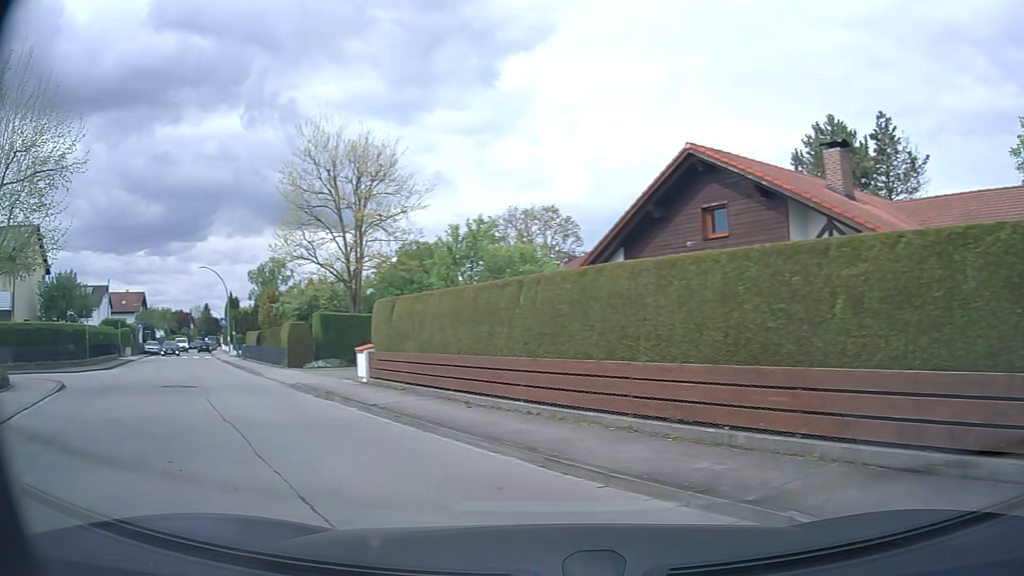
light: Day
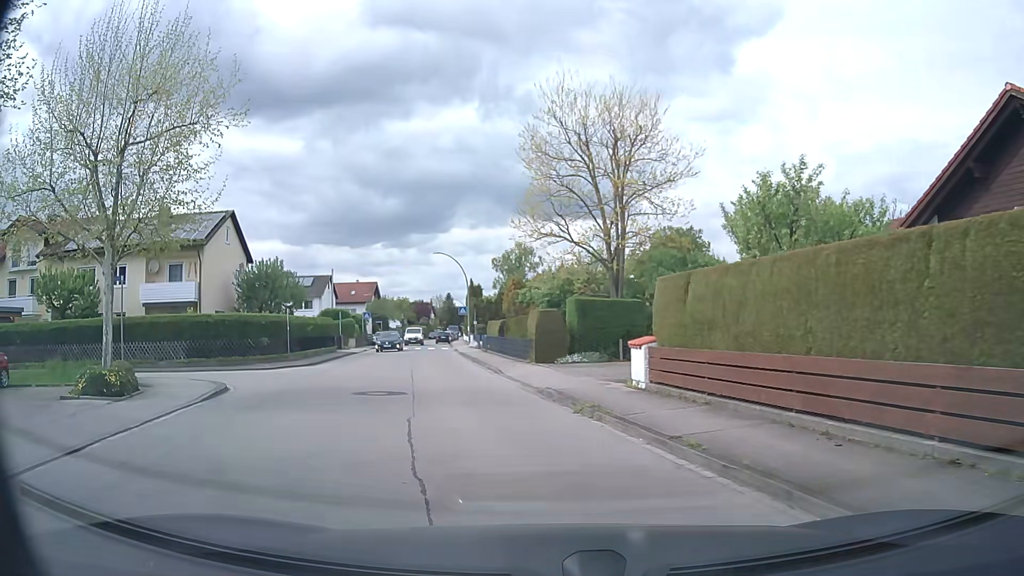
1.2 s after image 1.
(-1.2, +4.7) m; -23°
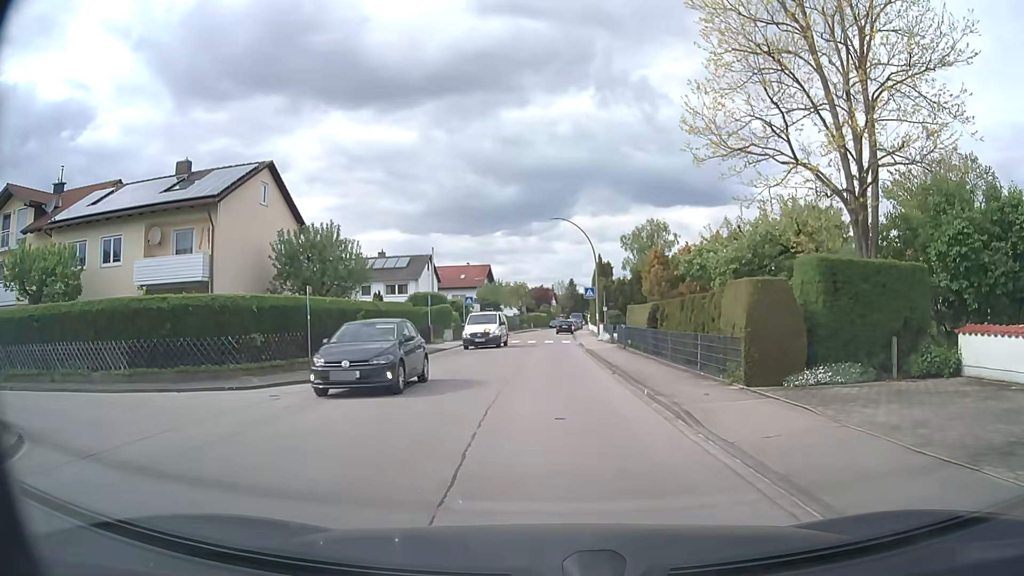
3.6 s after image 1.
(-1.4, +12.3) m; -10°
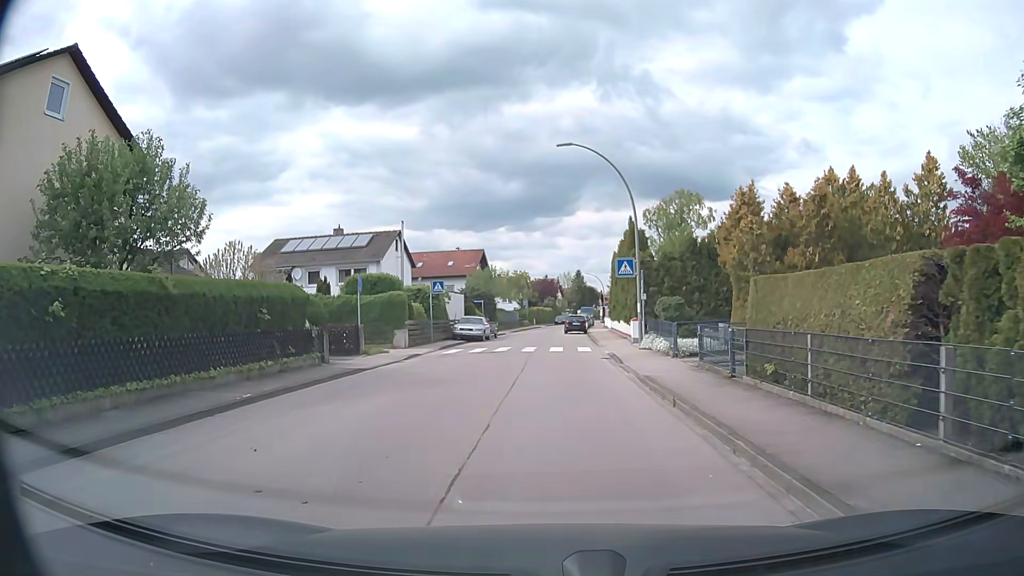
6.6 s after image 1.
(-0.2, +16.8) m; -1°
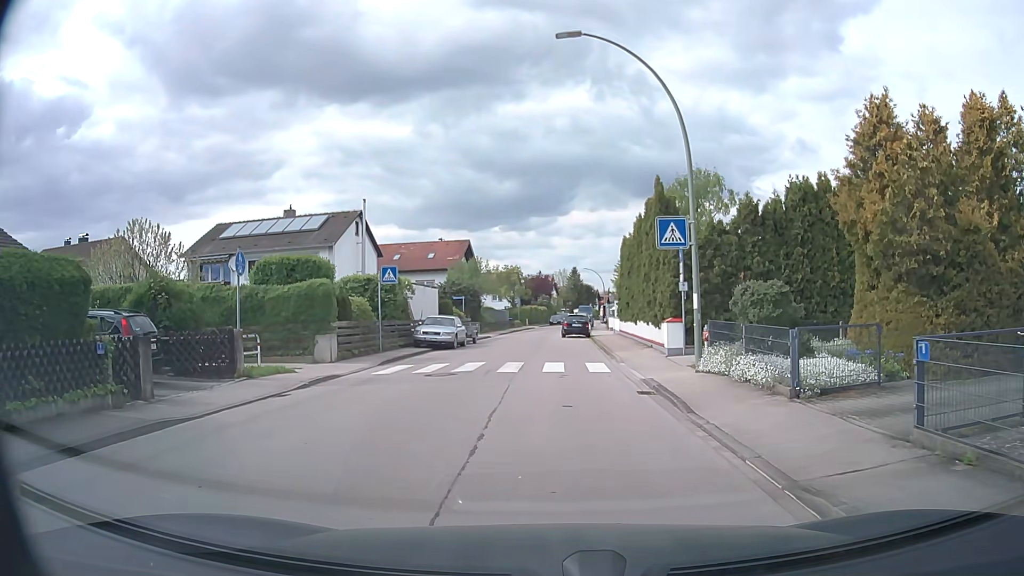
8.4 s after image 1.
(0.0, +9.9) m; +1°
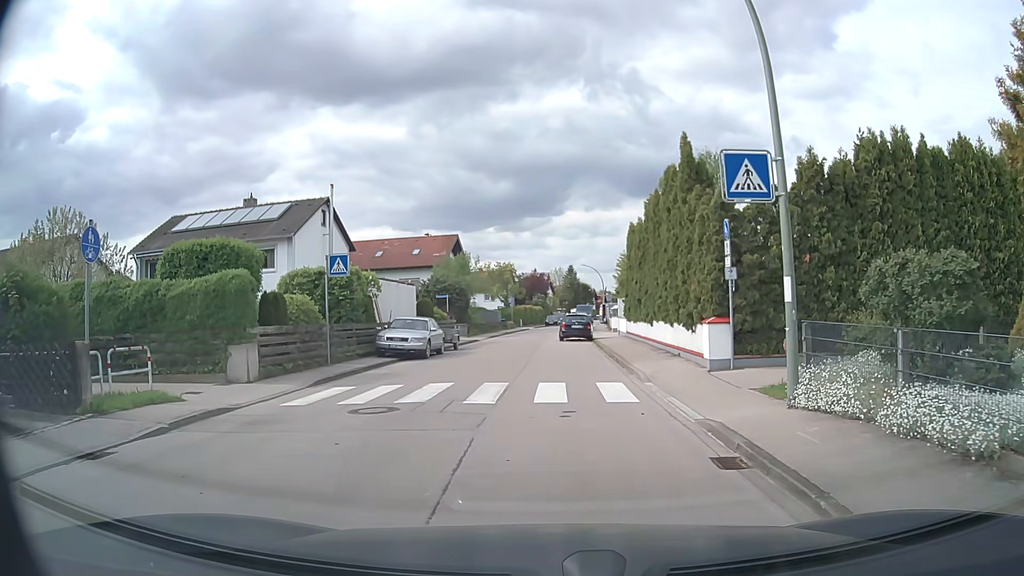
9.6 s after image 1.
(-0.1, +5.7) m; 0°
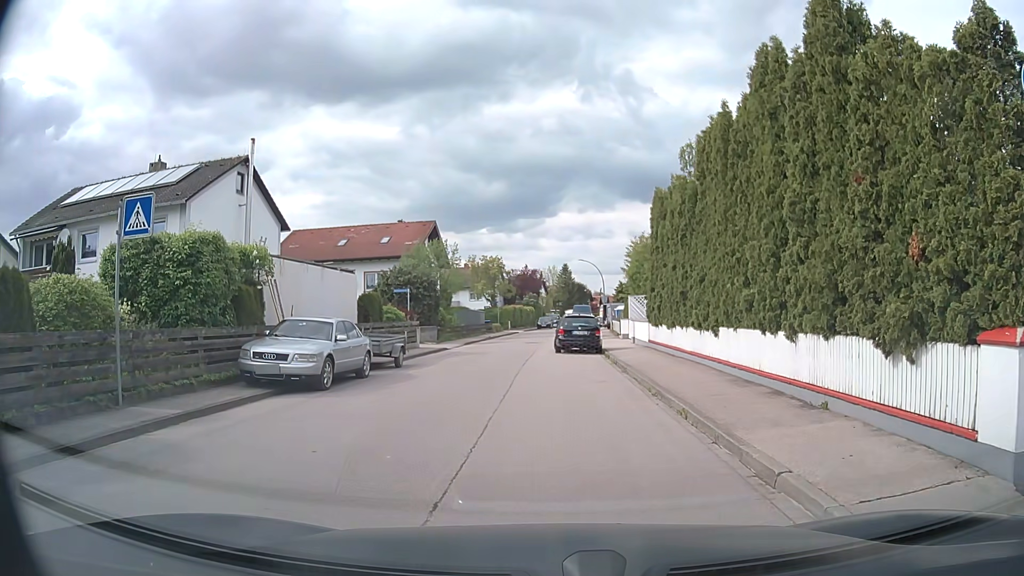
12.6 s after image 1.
(0.0, +10.2) m; +2°
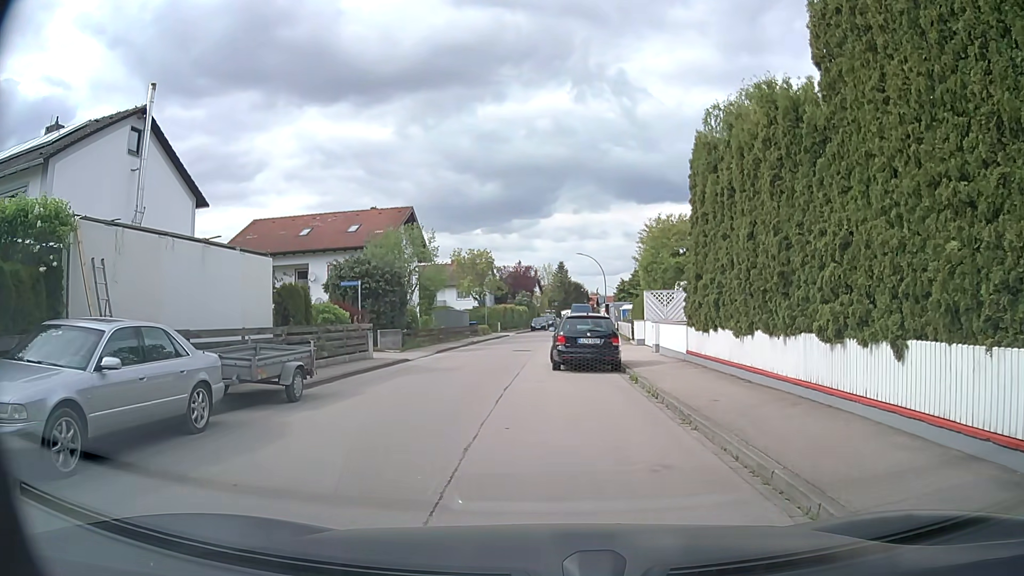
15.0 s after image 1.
(-0.3, +8.2) m; -2°
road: residential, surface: asphalt
(0, +10) (-1, +20) (-1, +30) (-1, +40) (0, +50) (+1, +60) (+3, +70) (+5, +79) (+6, +89) (+7, +99) m
